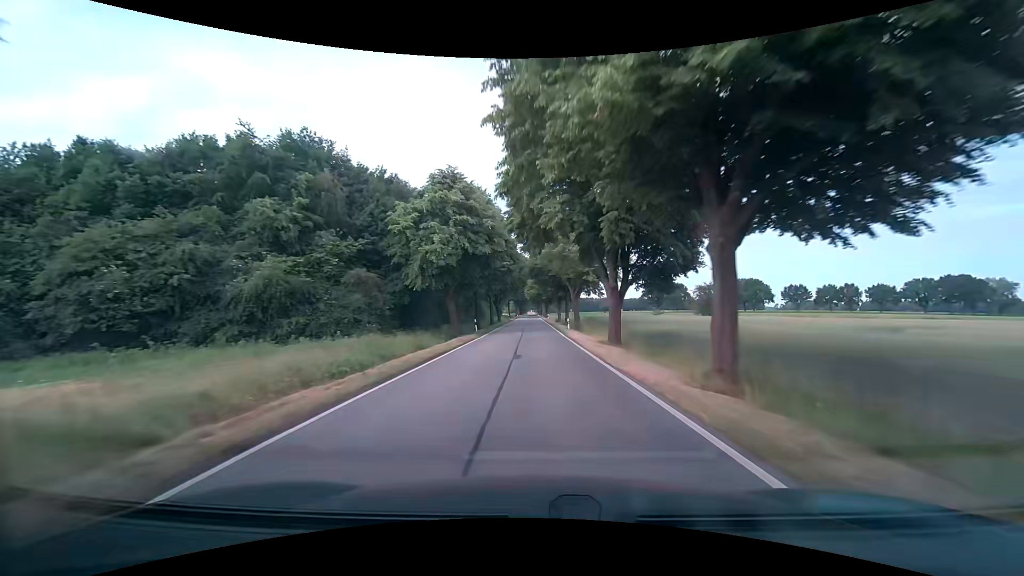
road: tertiary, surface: asphalt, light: Day
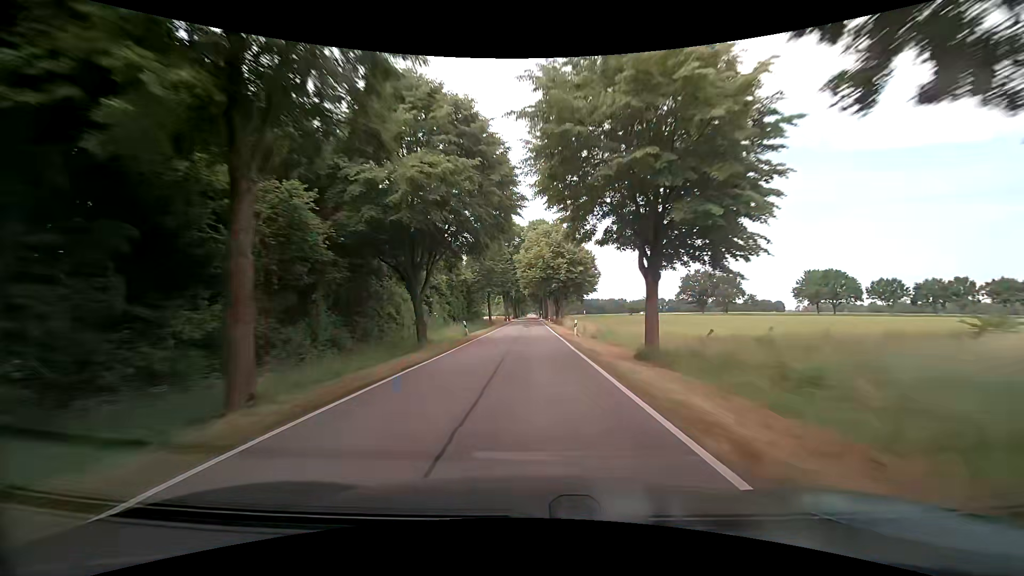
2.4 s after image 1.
(+0.1, +57.1) m; 0°
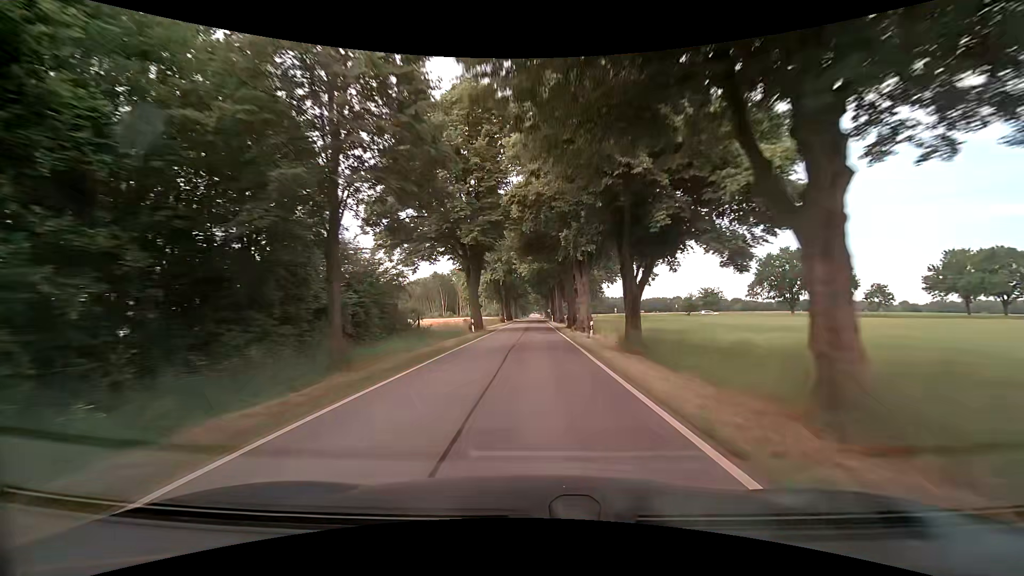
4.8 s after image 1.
(0.0, +55.5) m; 0°
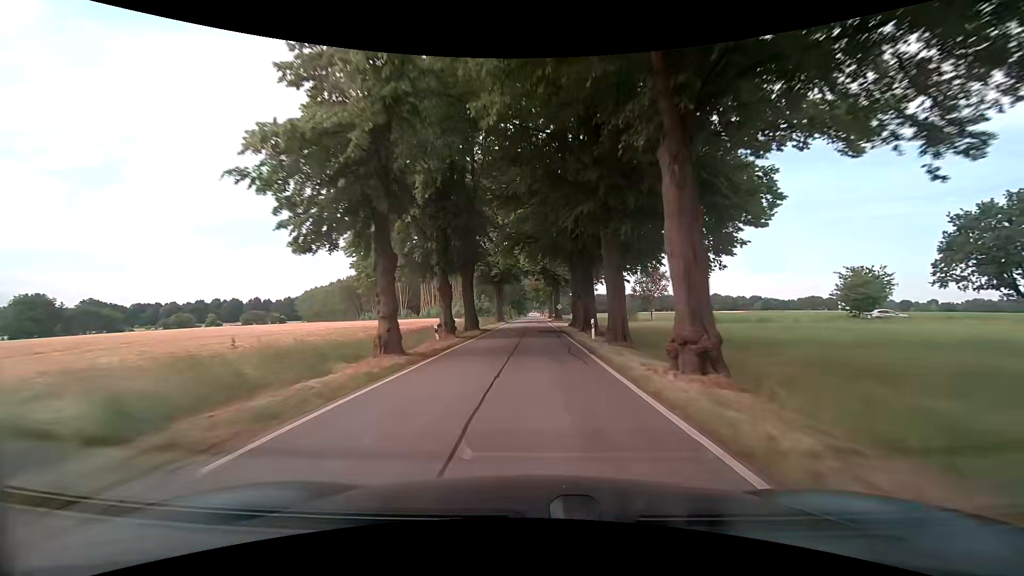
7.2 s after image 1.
(+0.1, +53.9) m; 0°
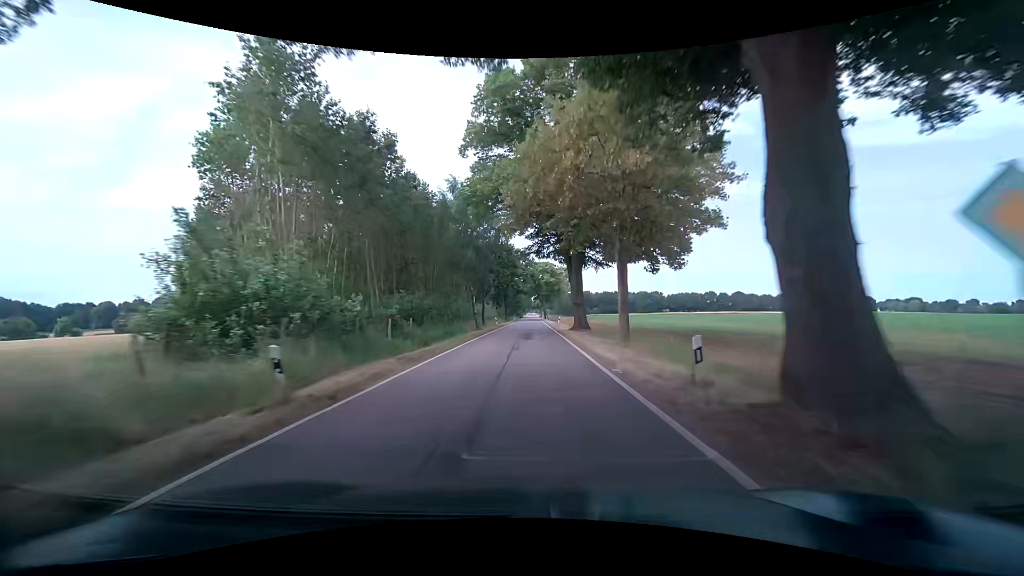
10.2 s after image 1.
(+0.4, +65.1) m; 0°
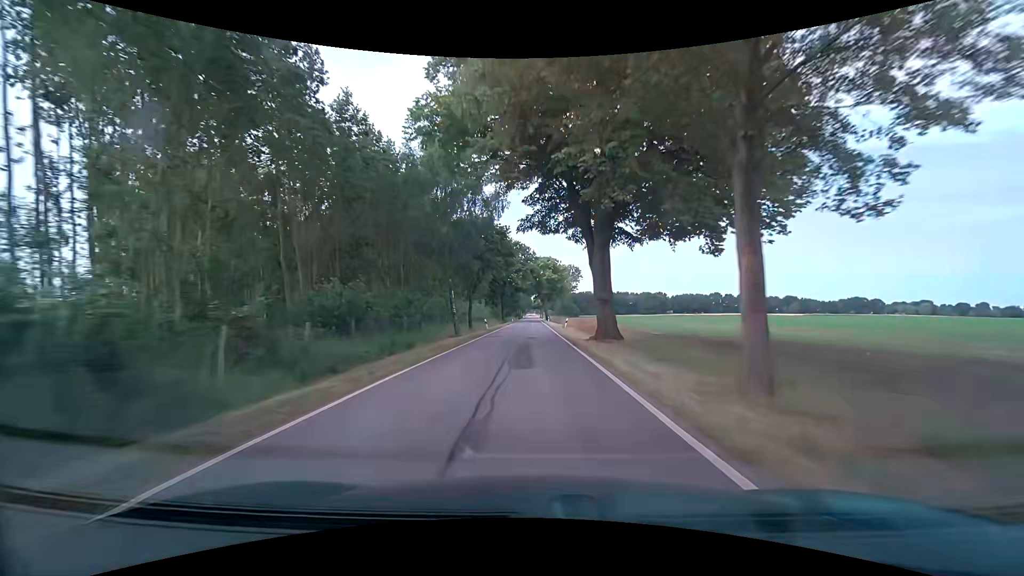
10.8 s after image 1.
(0.0, +12.7) m; 0°
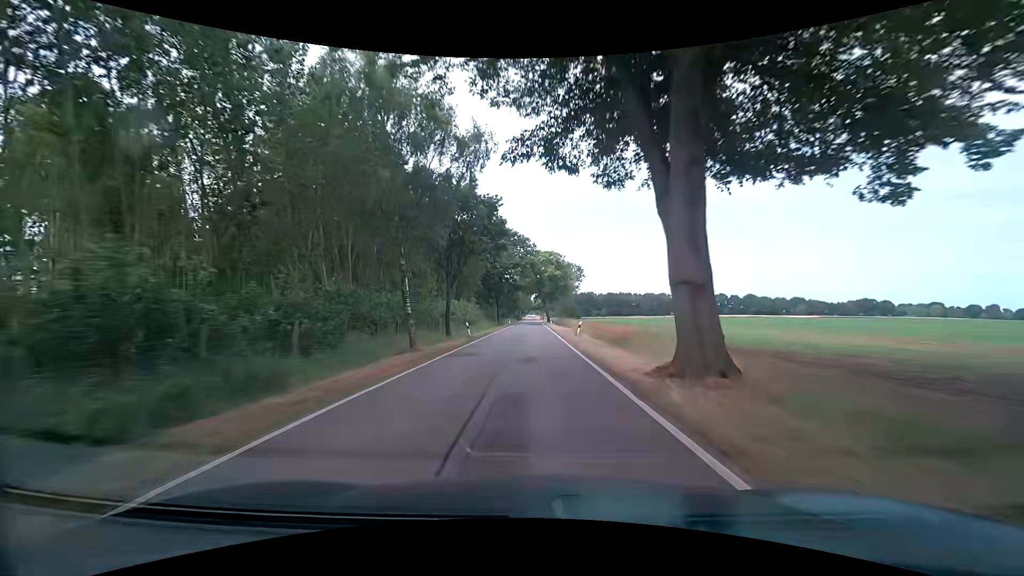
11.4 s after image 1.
(-0.1, +12.6) m; 0°
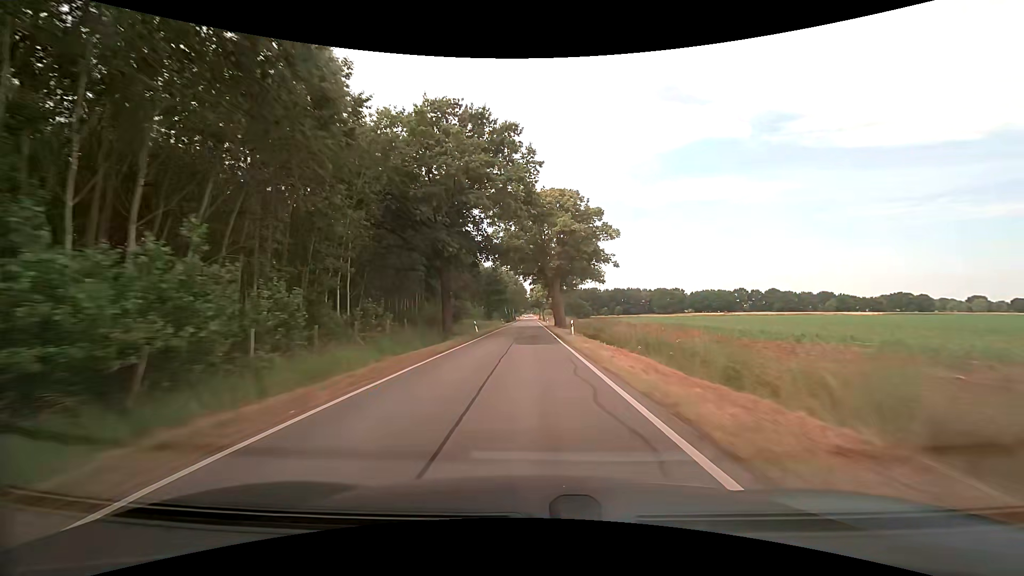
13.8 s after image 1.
(+0.1, +49.7) m; 0°
(0, +10) (0, +20) (0, +30) (0, +40) (0, +50) (0, +60) (0, +70) (0, +80) (0, +90) (0, +100) m
